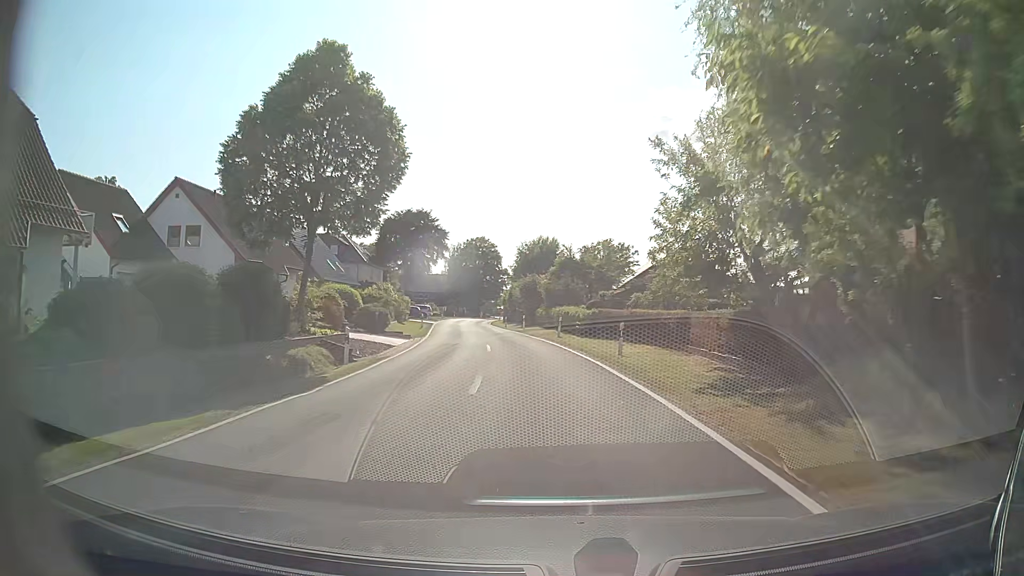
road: tertiary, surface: asphalt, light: Day
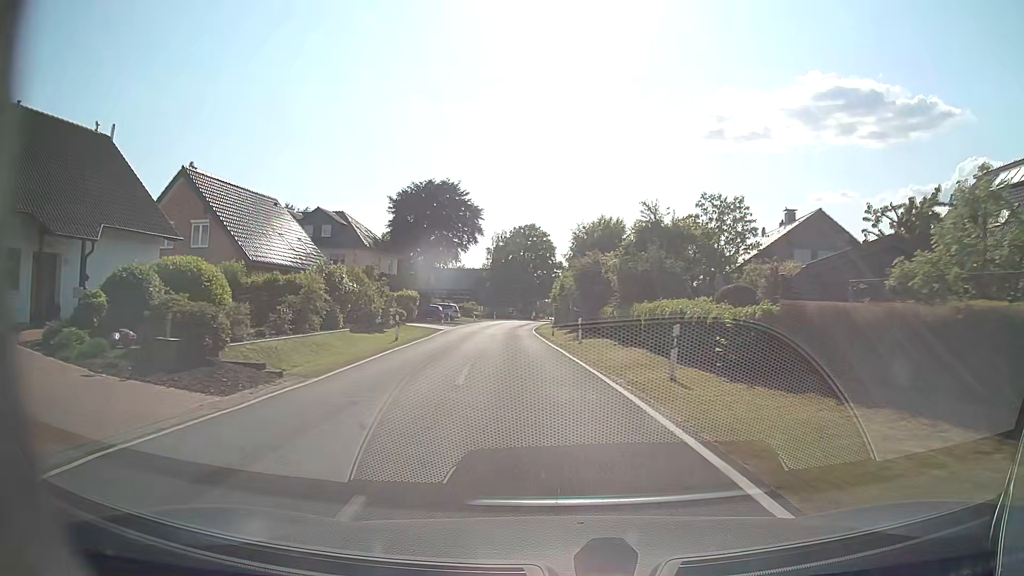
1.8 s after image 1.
(-1.0, +22.8) m; -5°
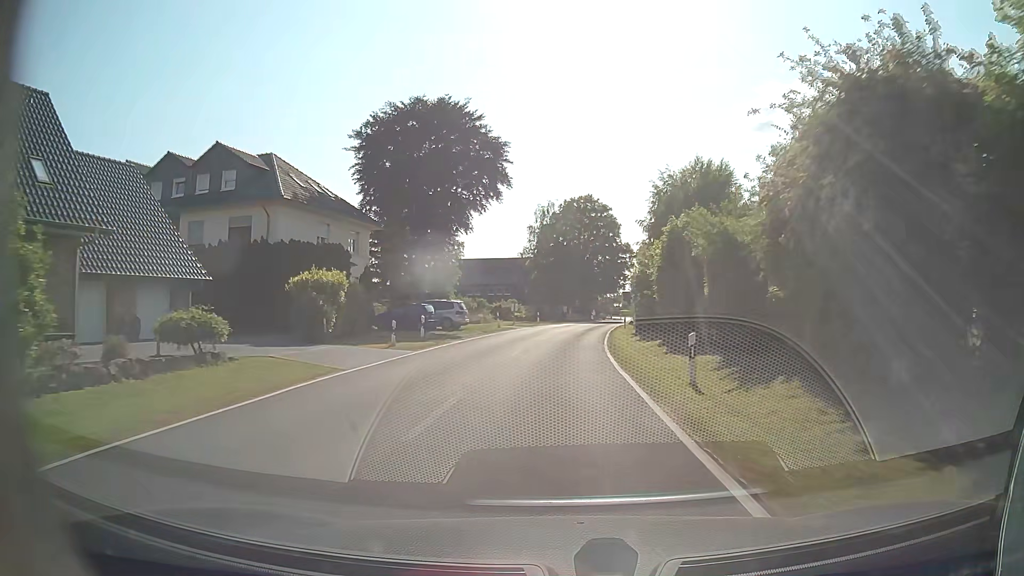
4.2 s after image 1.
(-1.4, +30.5) m; -5°
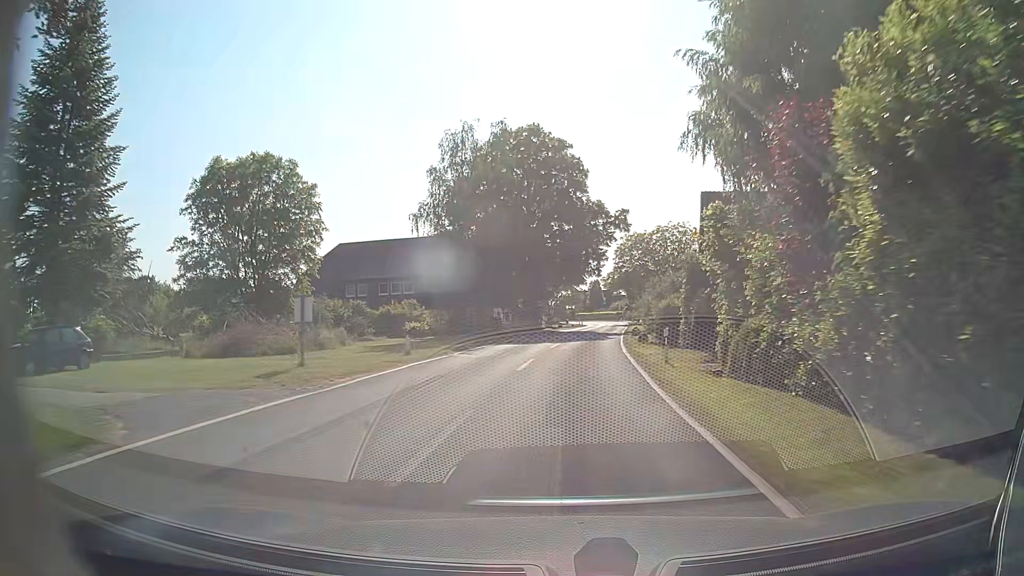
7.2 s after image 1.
(+1.2, +38.5) m; +4°
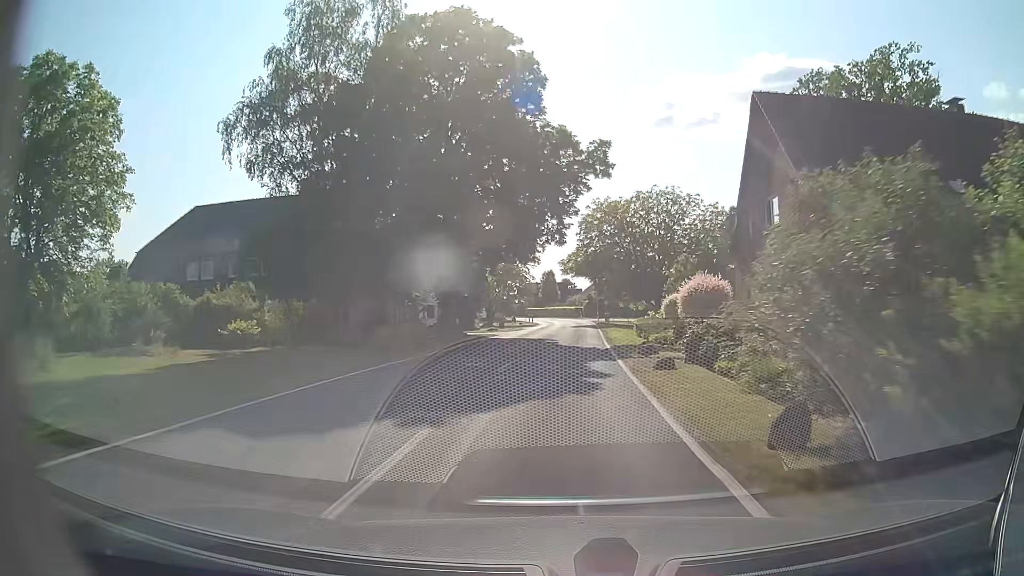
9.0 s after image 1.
(+1.0, +22.9) m; +4°
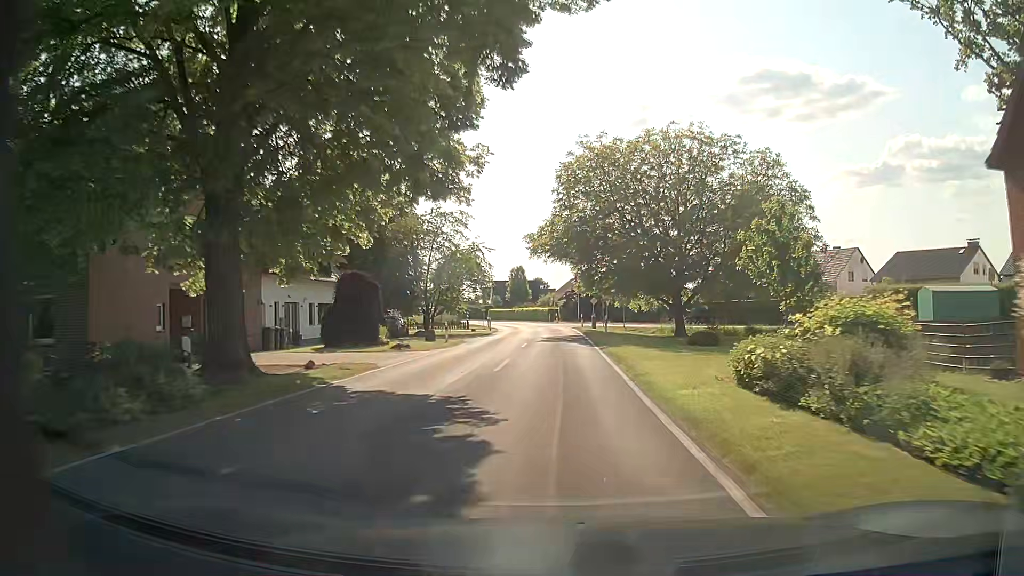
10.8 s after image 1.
(+0.4, +22.4) m; +2°
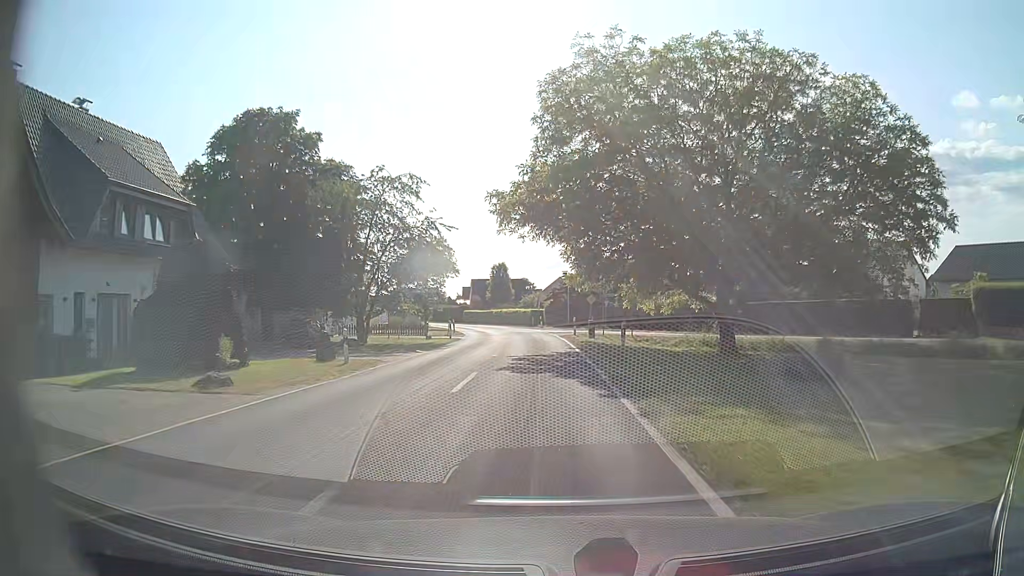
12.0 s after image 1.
(0.0, +14.7) m; +1°
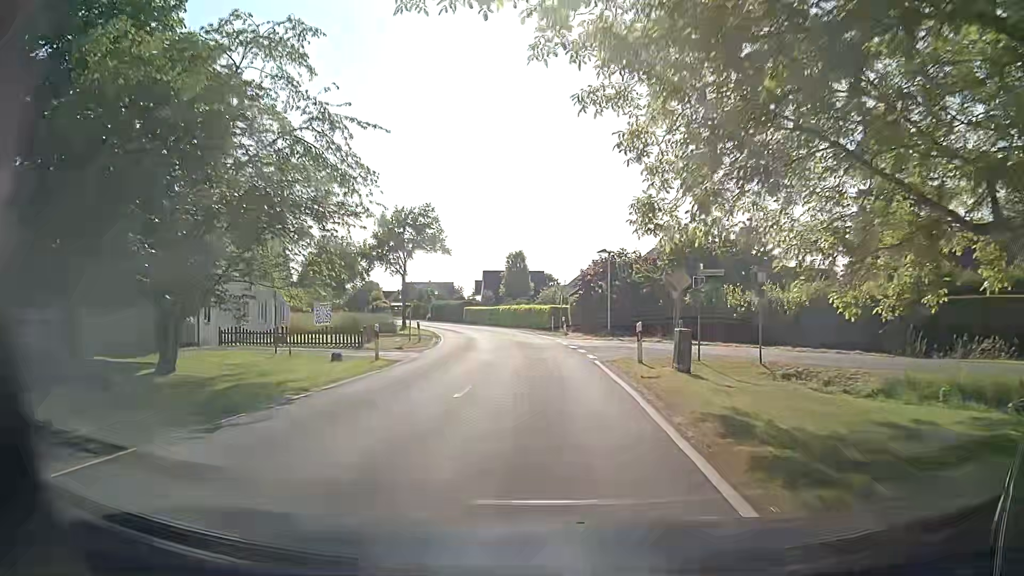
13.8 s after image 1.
(-0.3, +21.9) m; -2°
(0, +10) (0, +20) (-1, +30) (-2, +40) (-4, +50) (-6, +59) (-10, +69) (-13, +78) (-17, +87) (-21, +96) m
